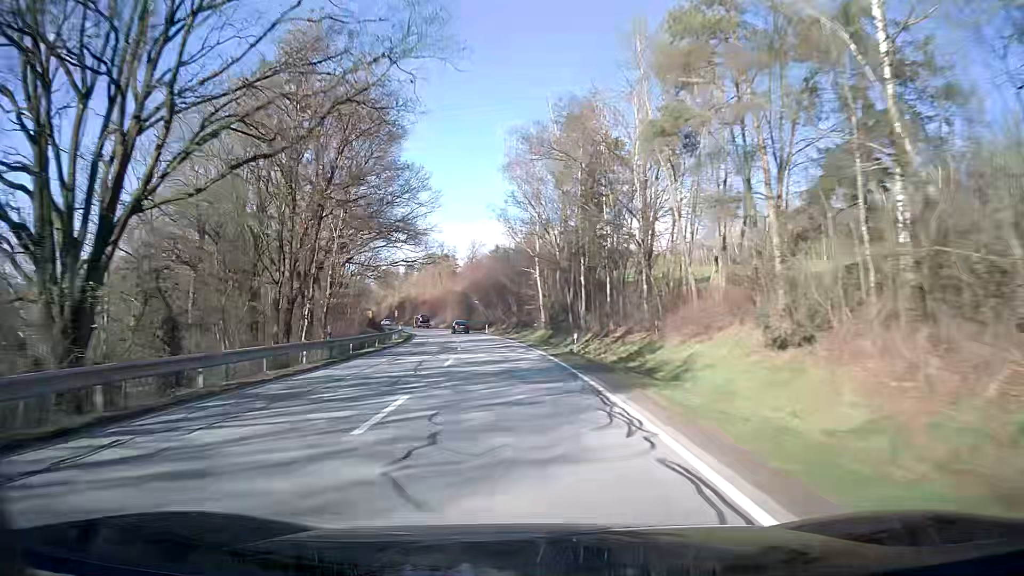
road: secondary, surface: asphalt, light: Day
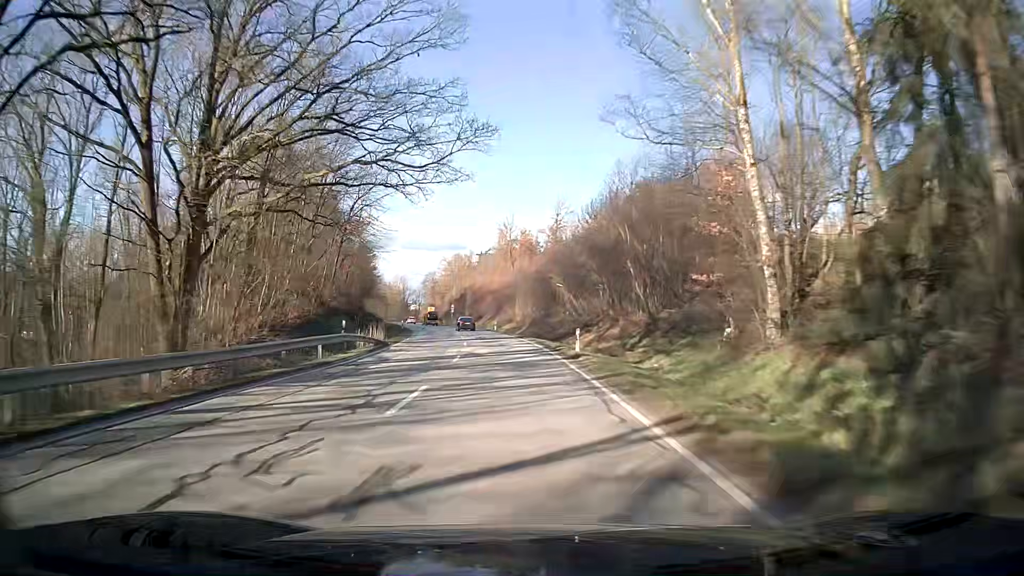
(-3.3, +47.3) m; -8°
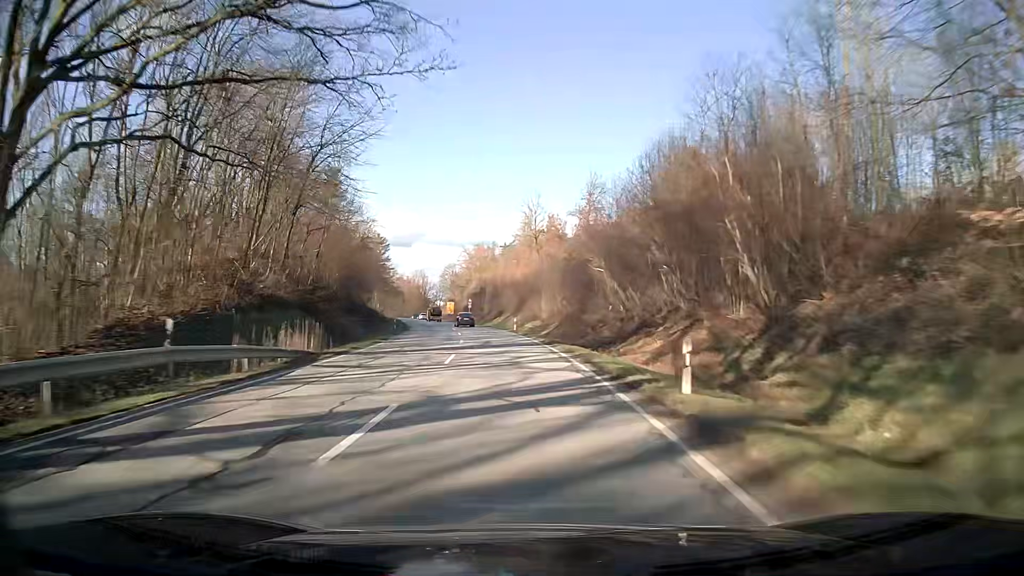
(-0.3, +15.3) m; -2°
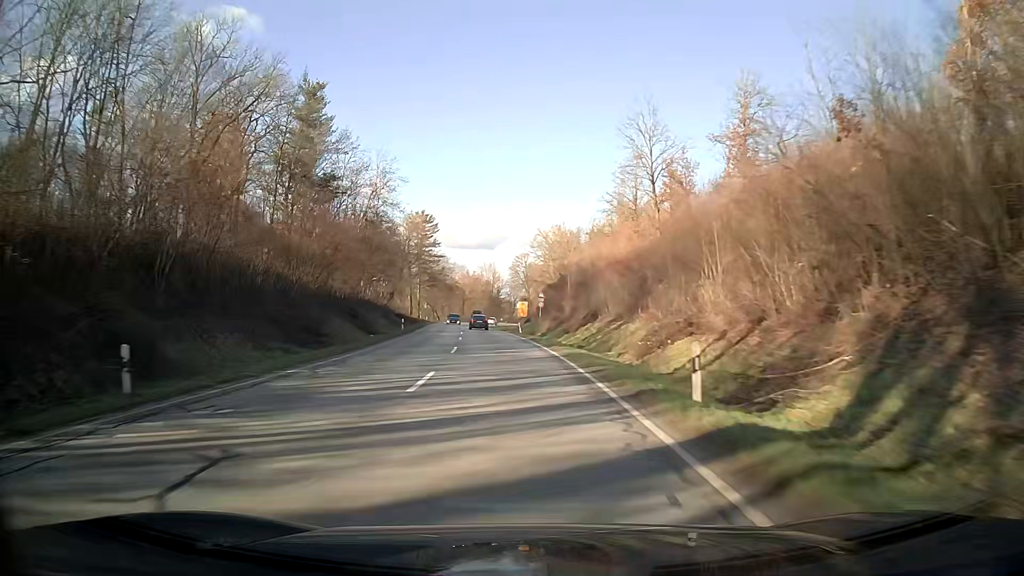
(-2.9, +42.4) m; -8°
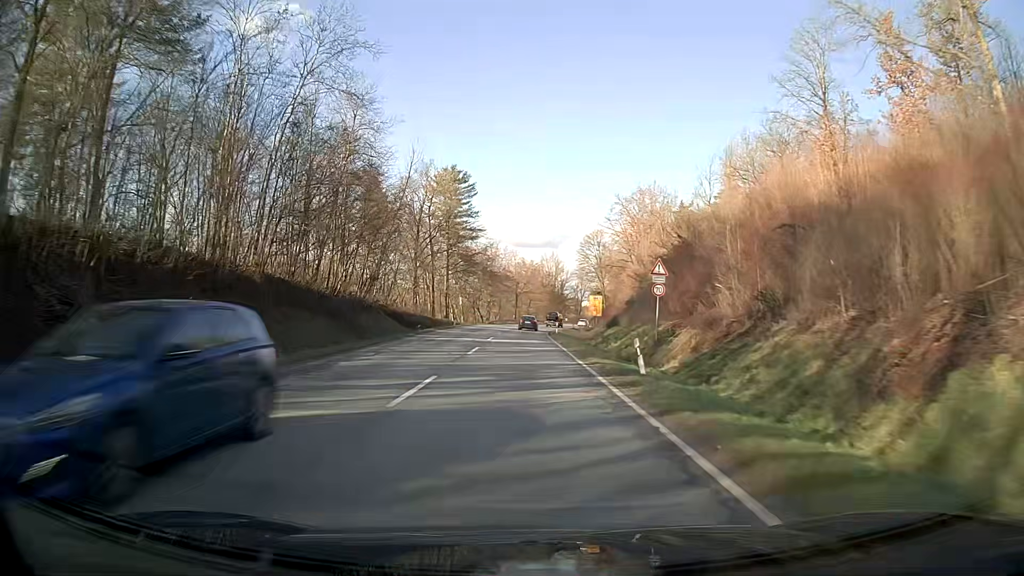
(-1.6, +37.5) m; -4°
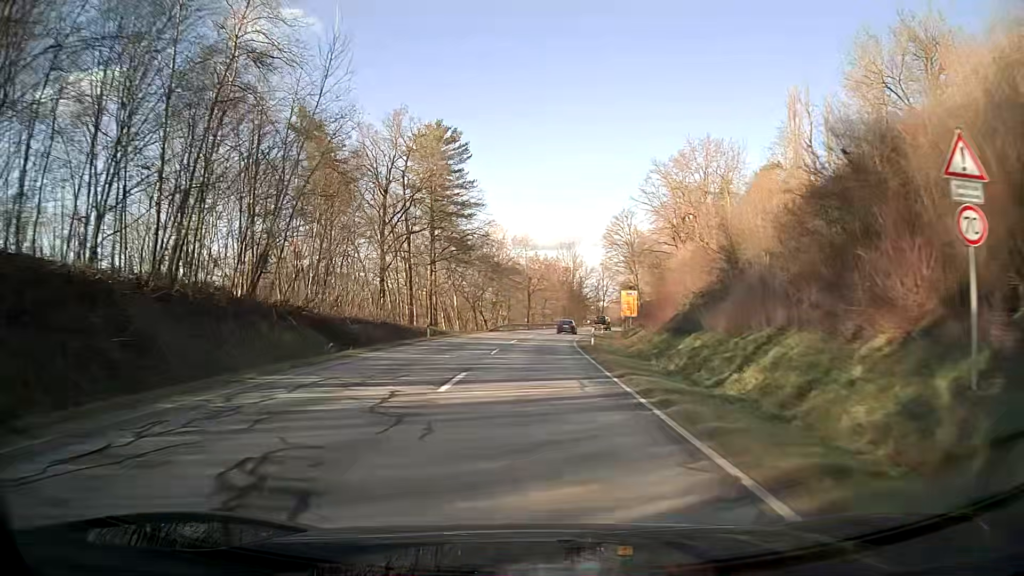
(-0.2, +22.5) m; -1°
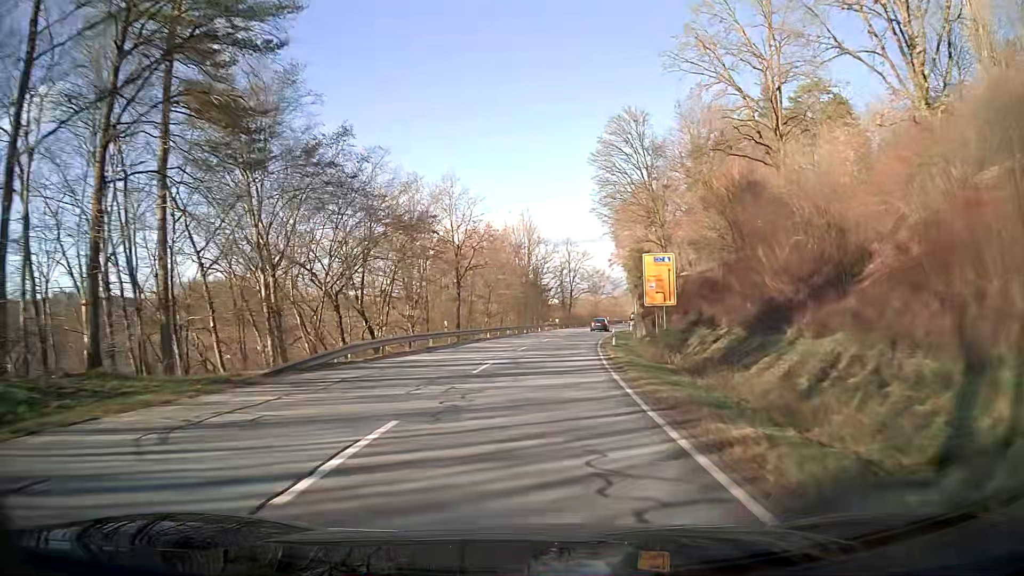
(+1.5, +43.6) m; +5°
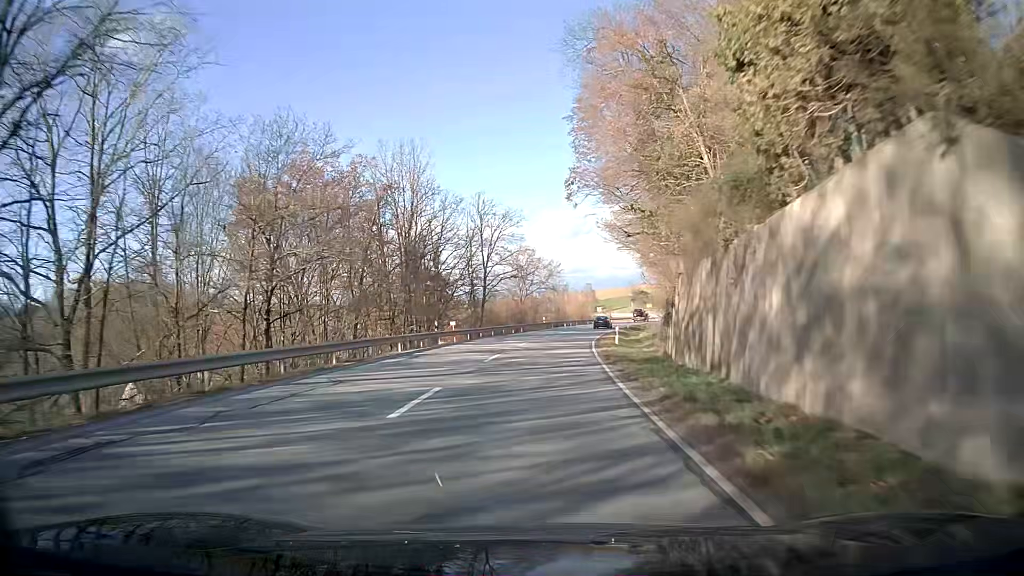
(+2.7, +44.1) m; +6°
